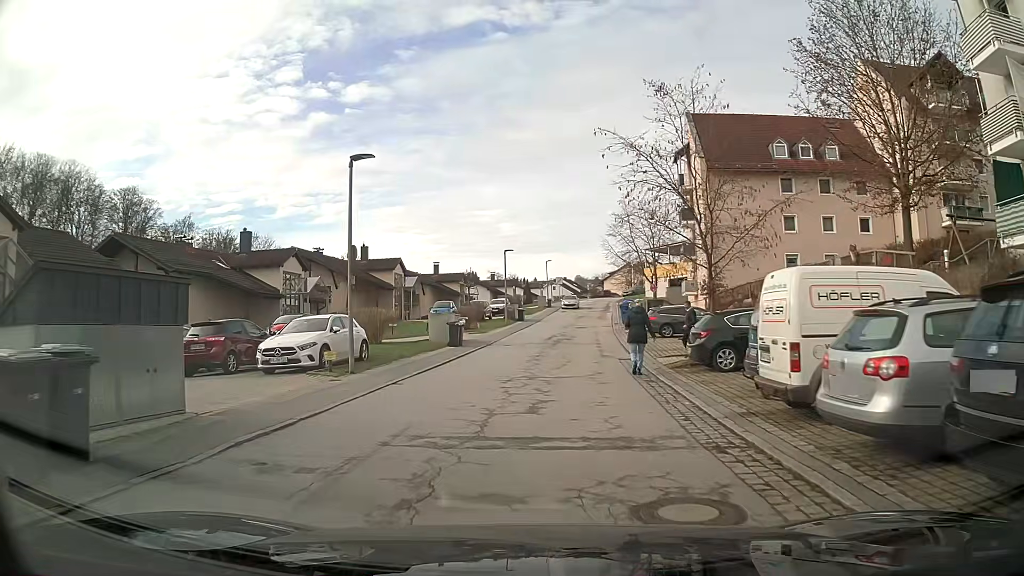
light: Day
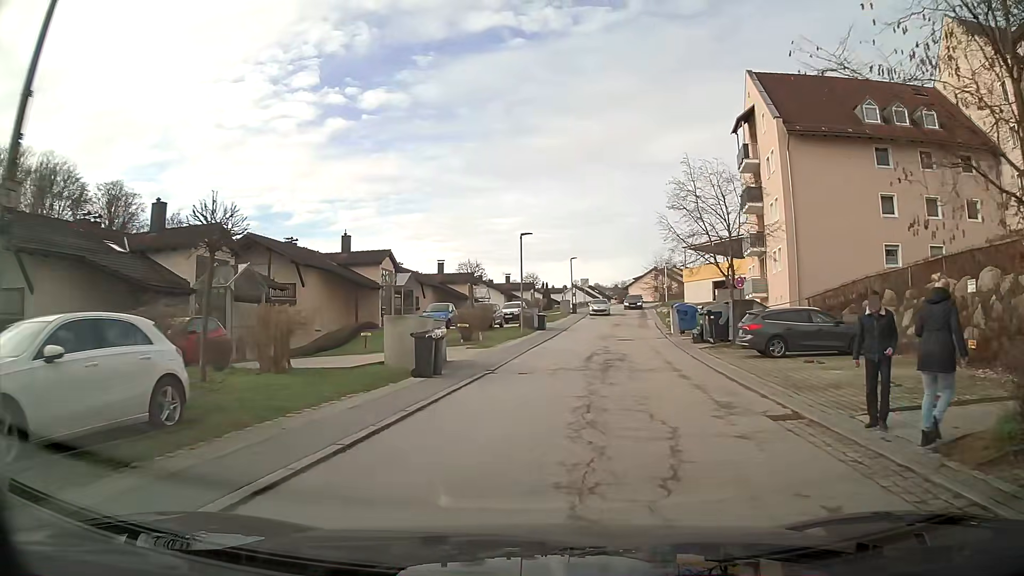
(-0.2, +12.0) m; +1°
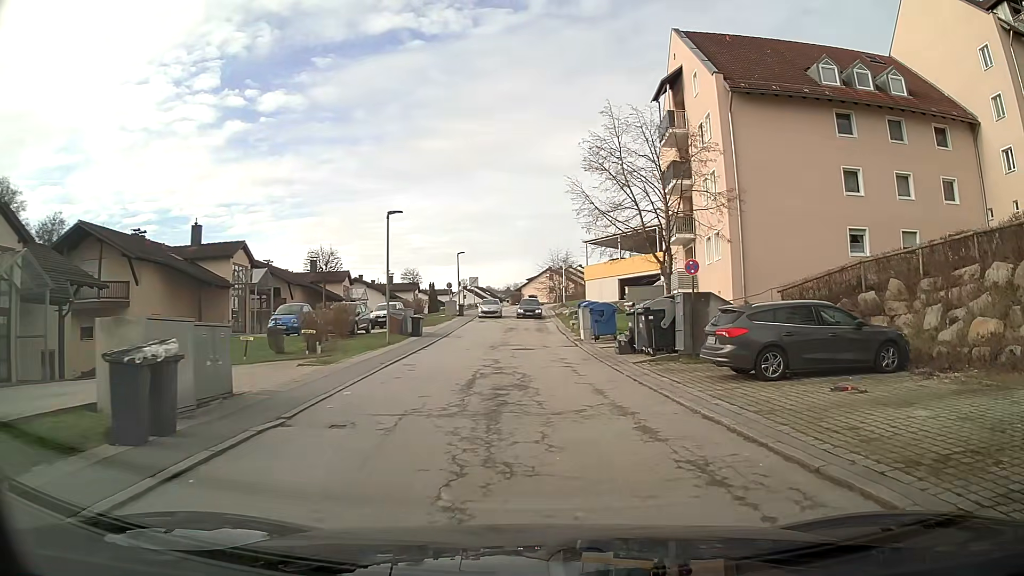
(+0.6, +7.6) m; +8°
(0, +10) (0, +20) (-1, +30) (-1, +40) (-1, +50) (-2, +60) (0, +70) (+6, +78) (+13, +85) (+12, +94) m
